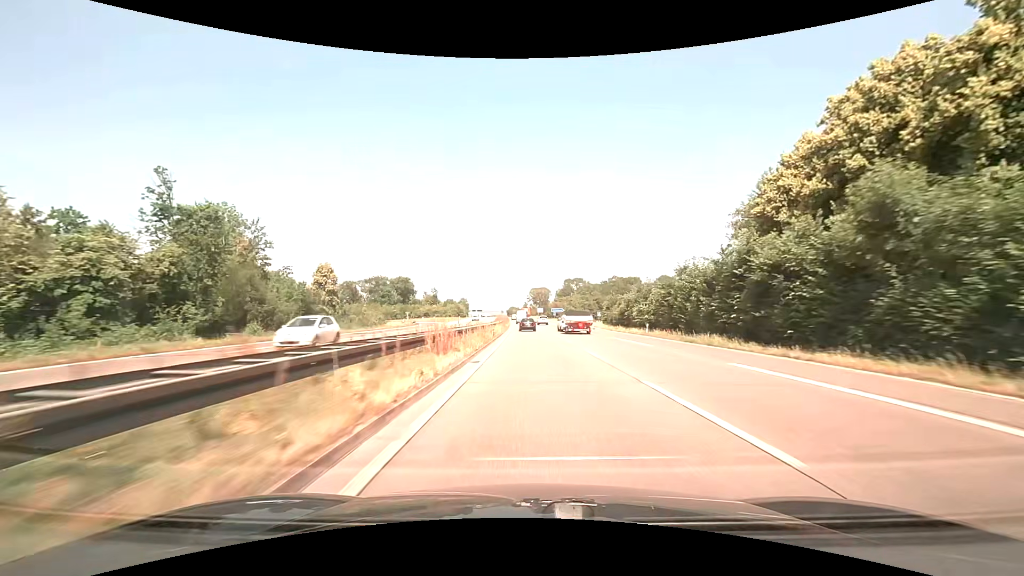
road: trunk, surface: asphalt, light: Day
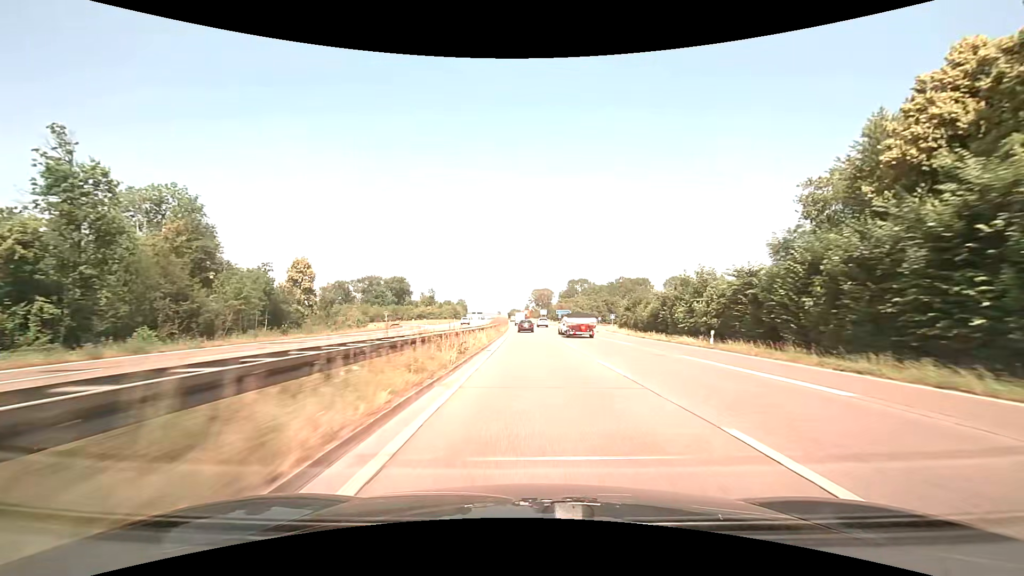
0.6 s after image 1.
(0.0, +15.8) m; 0°
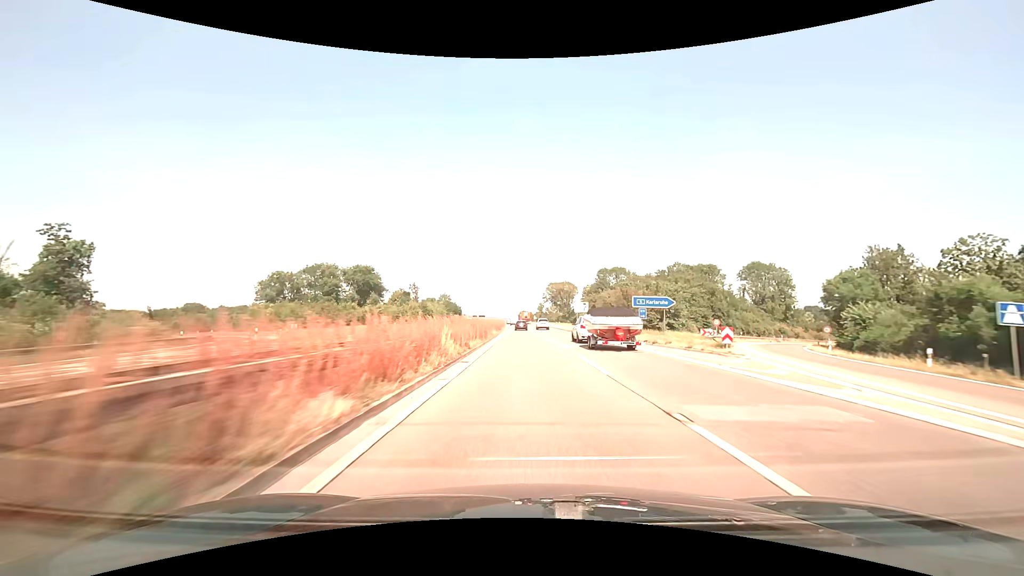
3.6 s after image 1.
(-0.9, +78.9) m; -1°
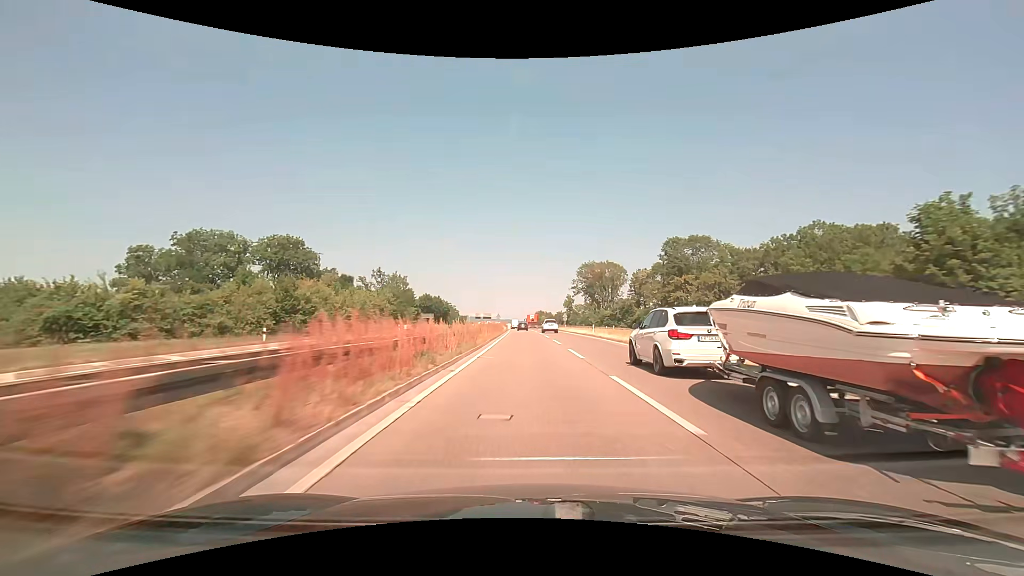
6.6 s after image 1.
(-1.4, +78.7) m; -2°
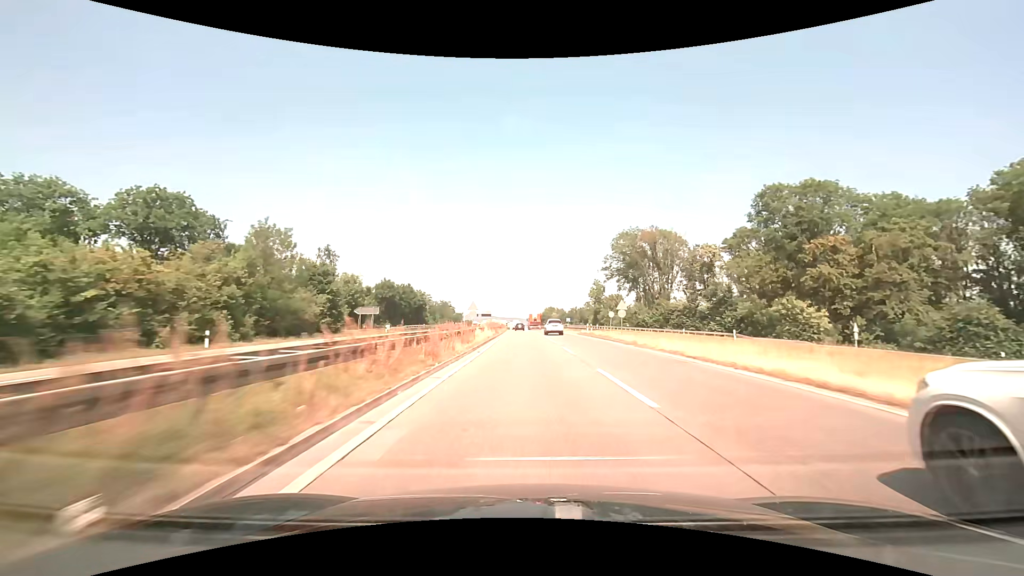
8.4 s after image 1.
(-0.3, +46.9) m; -1°
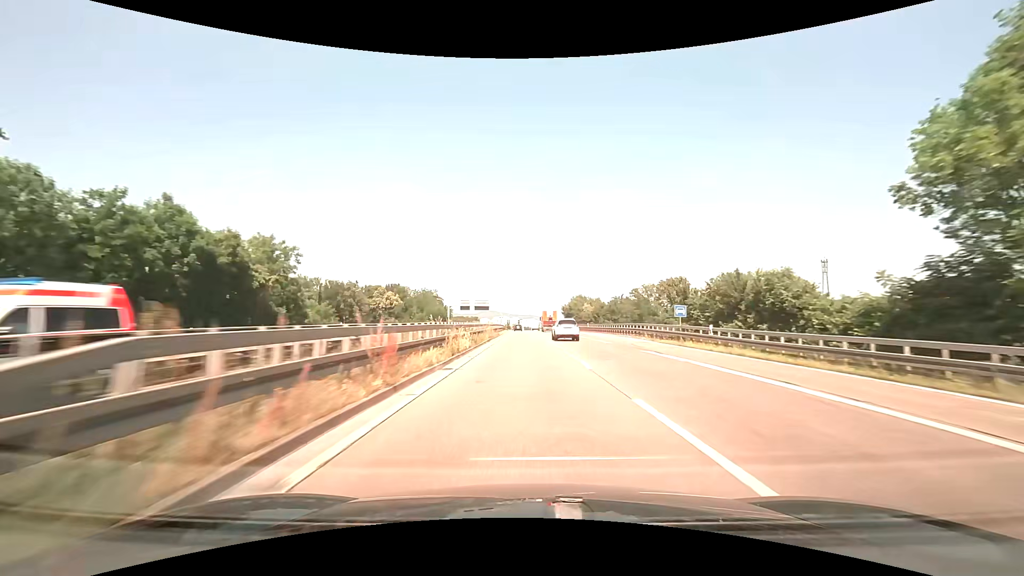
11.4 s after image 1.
(-1.0, +77.9) m; -2°
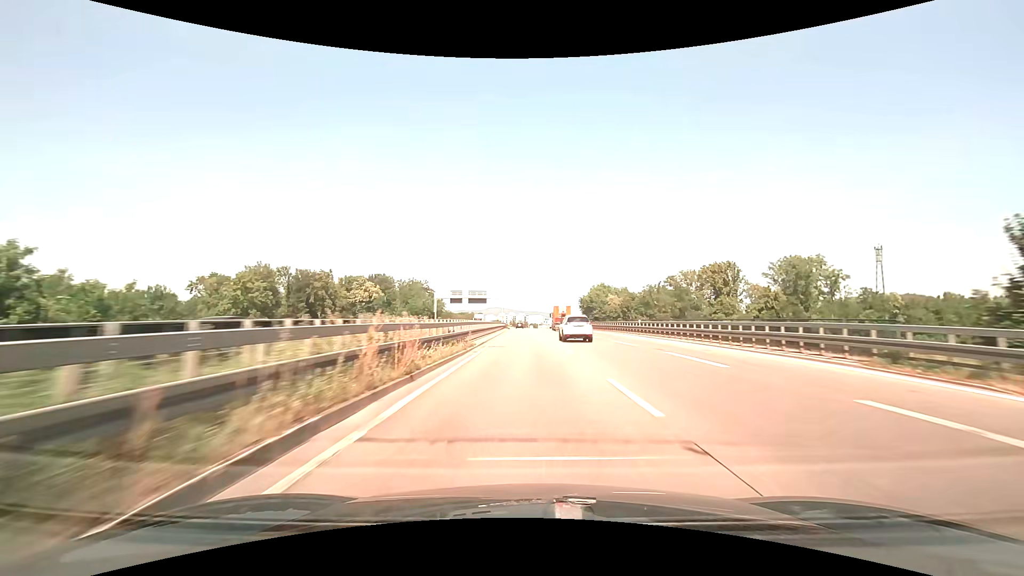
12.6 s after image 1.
(-0.2, +31.3) m; 0°
(0, +10) (0, +20) (0, +30) (0, +40) (-1, +50) (-1, +60) (-1, +70) (-2, +80) (-2, +90) (-2, +100) m
